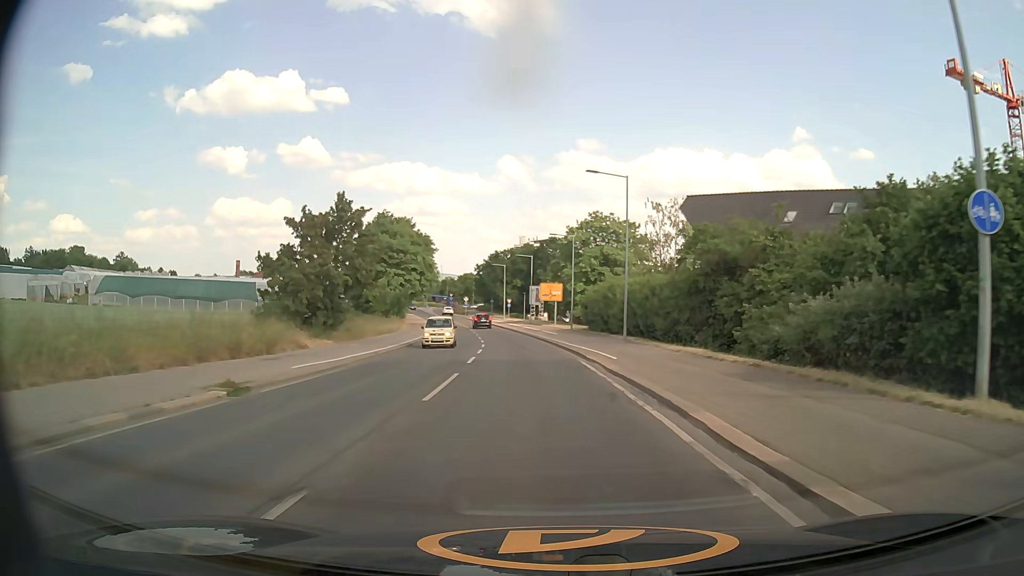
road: secondary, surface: asphalt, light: Day
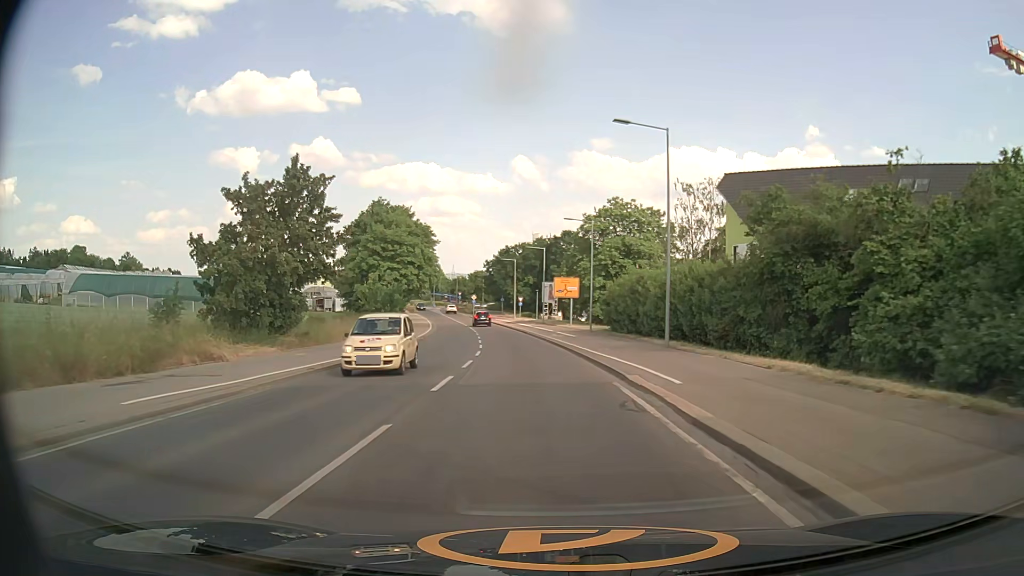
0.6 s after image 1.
(-0.1, +8.5) m; -1°
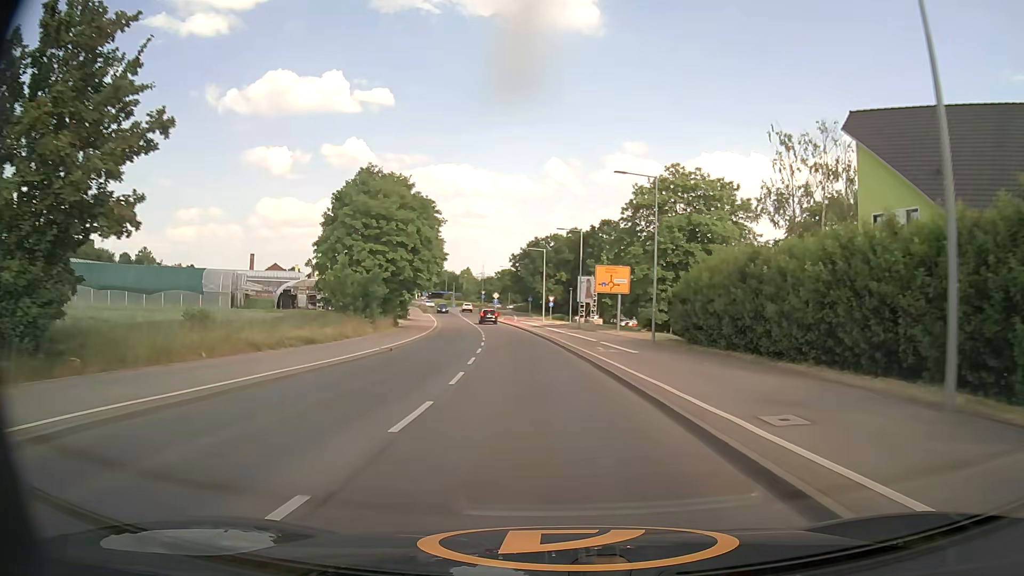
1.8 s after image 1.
(-0.4, +17.0) m; -3°
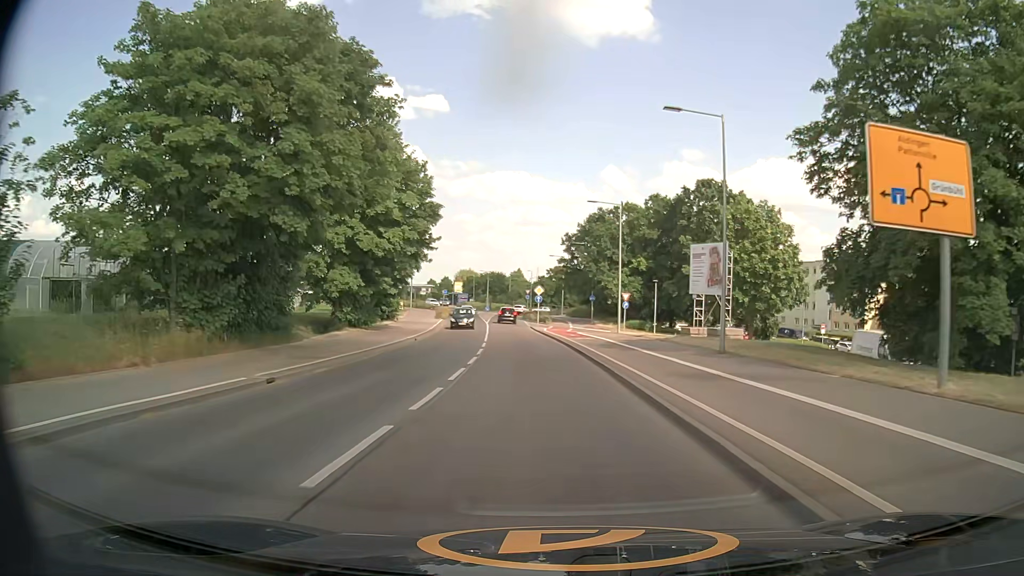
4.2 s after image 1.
(-1.2, +33.8) m; -5°
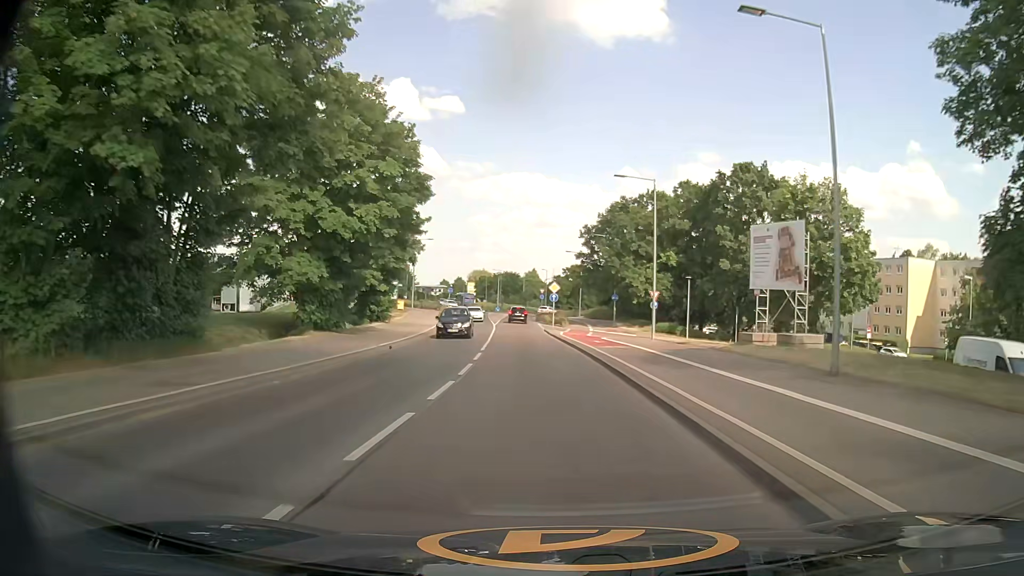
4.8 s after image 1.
(-0.1, +8.2) m; -1°
(0, +10) (-1, +20) (-1, +30) (-2, +40) (-3, +50) (-3, +60) (-4, +70) (-4, +80) (-5, +90) (-3, +100) m
